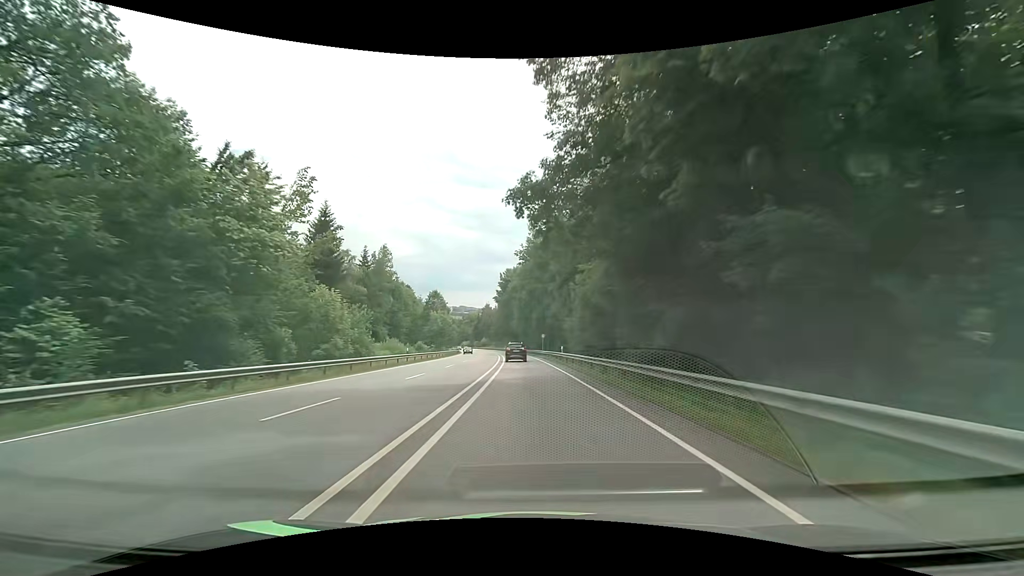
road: primary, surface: asphalt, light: Day
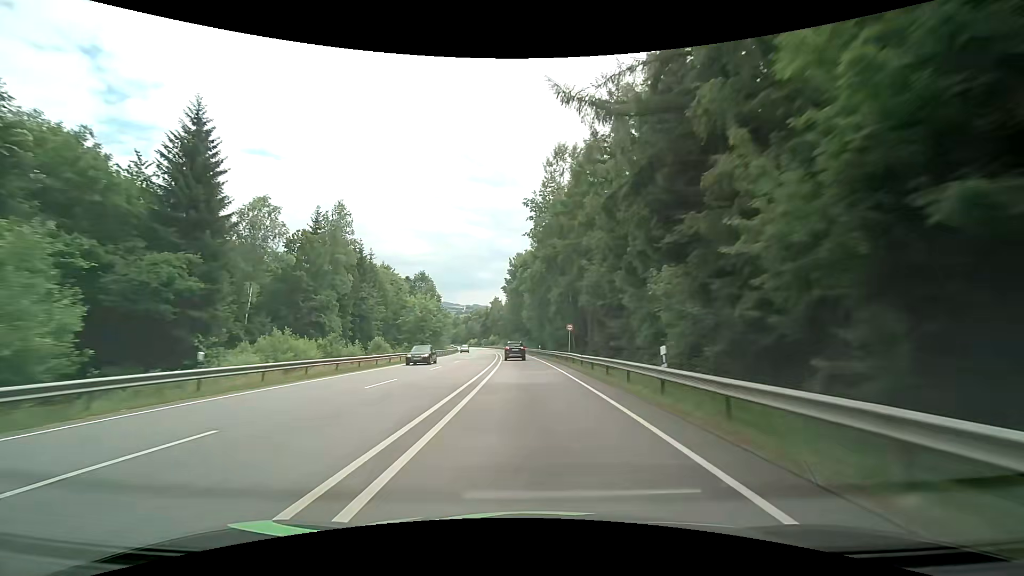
(-0.4, +29.8) m; -2°
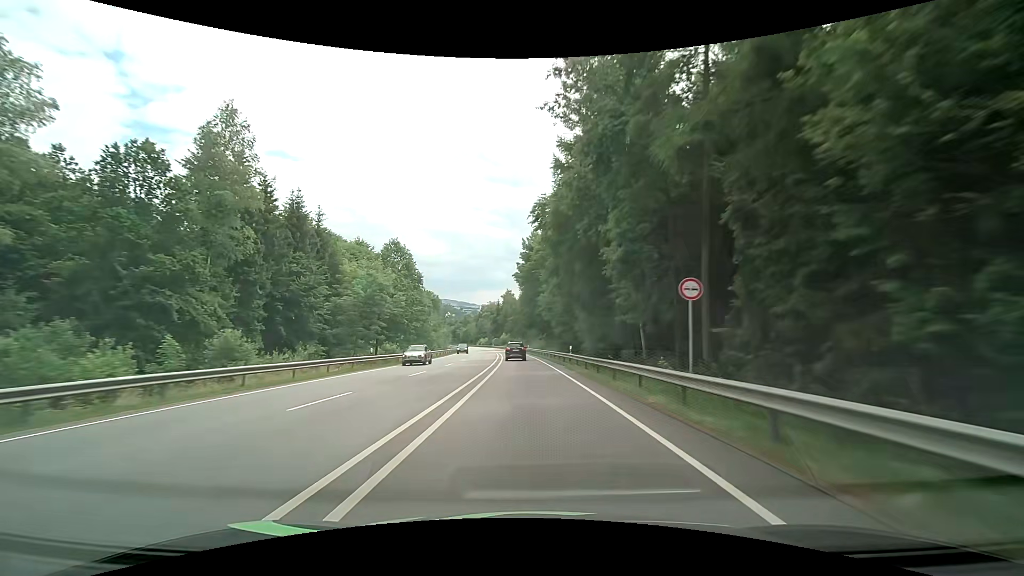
(-0.2, +29.8) m; -1°
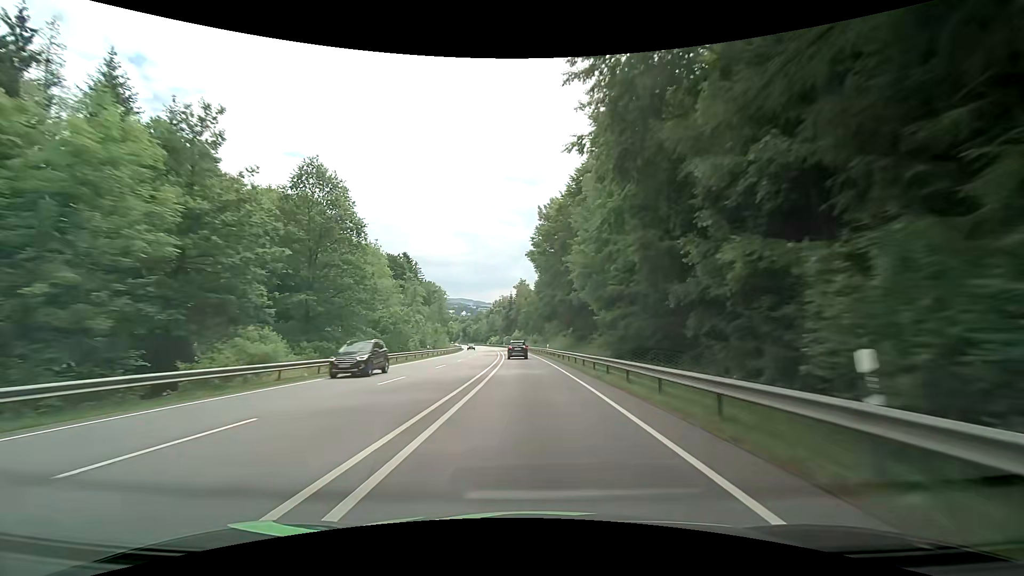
(-0.5, +29.9) m; -2°
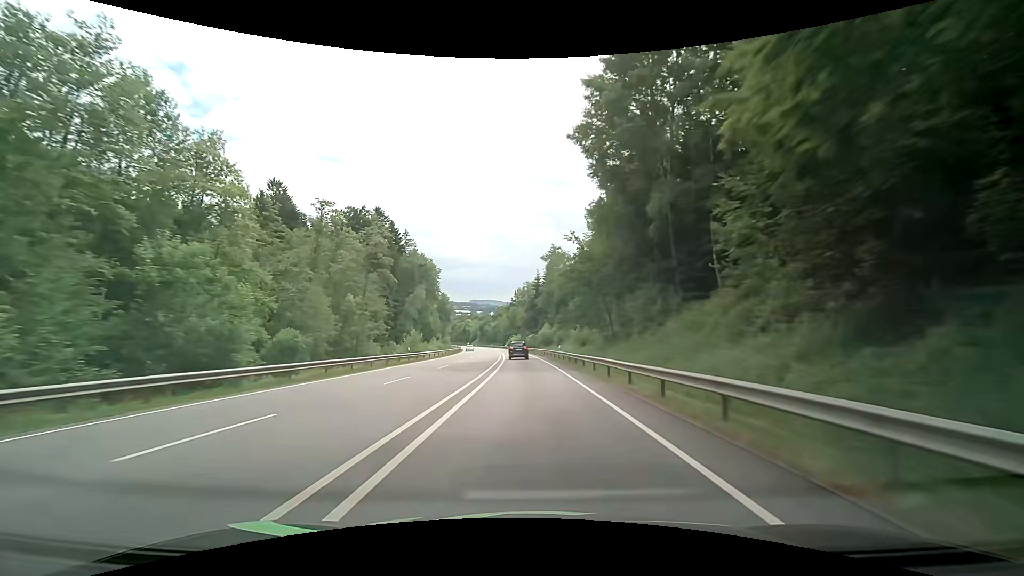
(-1.6, +60.2) m; -3°
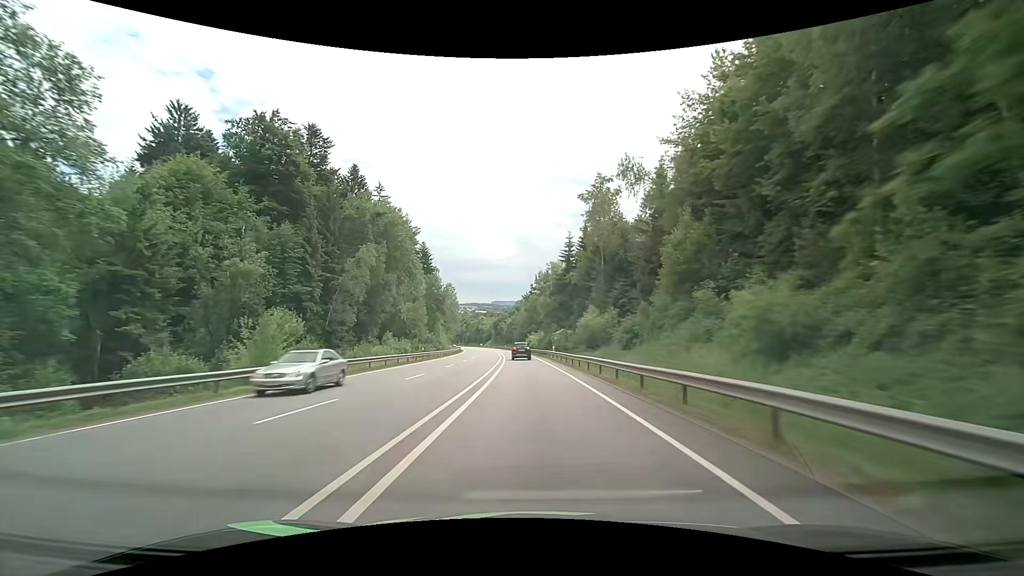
(-1.1, +45.8) m; -3°
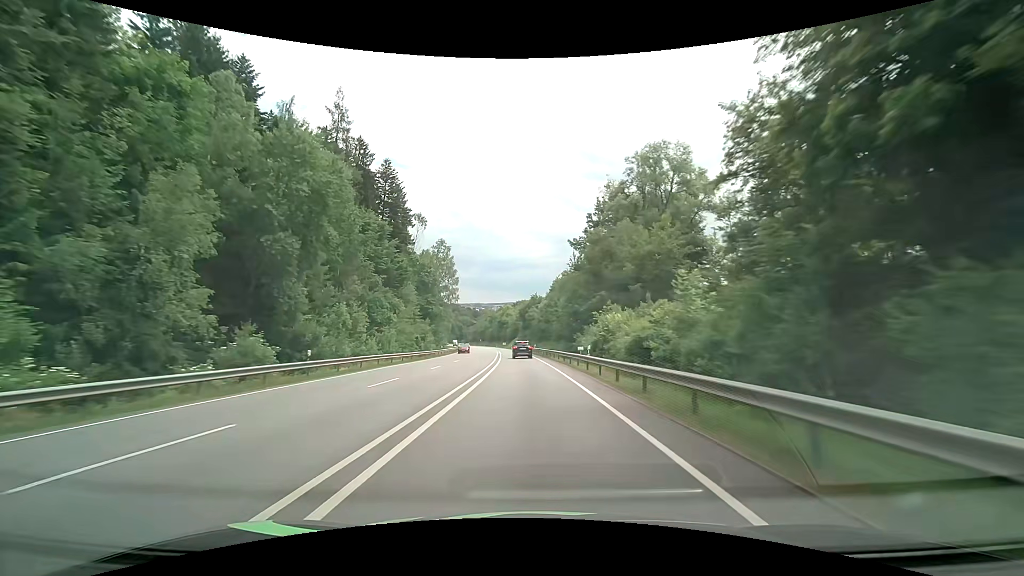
(-2.6, +77.6) m; -4°
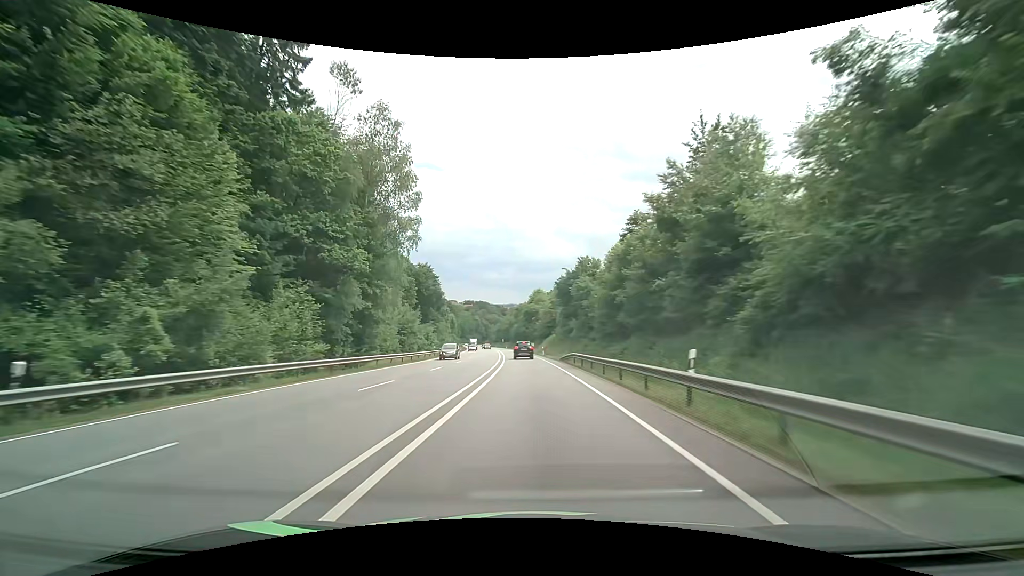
(-2.2, +62.9) m; -4°
(0, +10) (0, +20) (0, +30) (-1, +40) (-1, +50) (-2, +60) (-2, +70) (-3, +80) (-4, +90) (-5, +100) m
